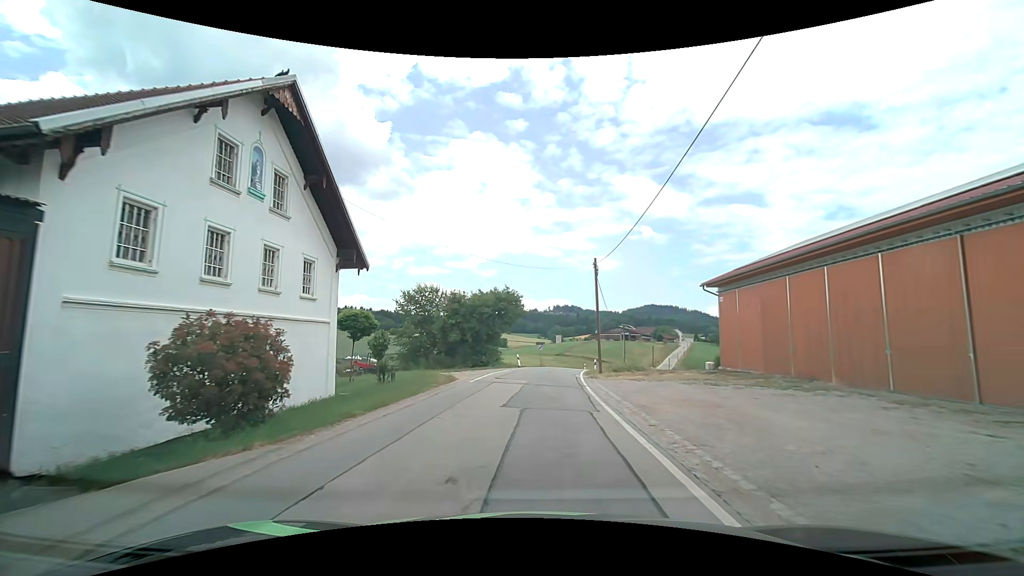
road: tertiary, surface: asphalt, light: Day
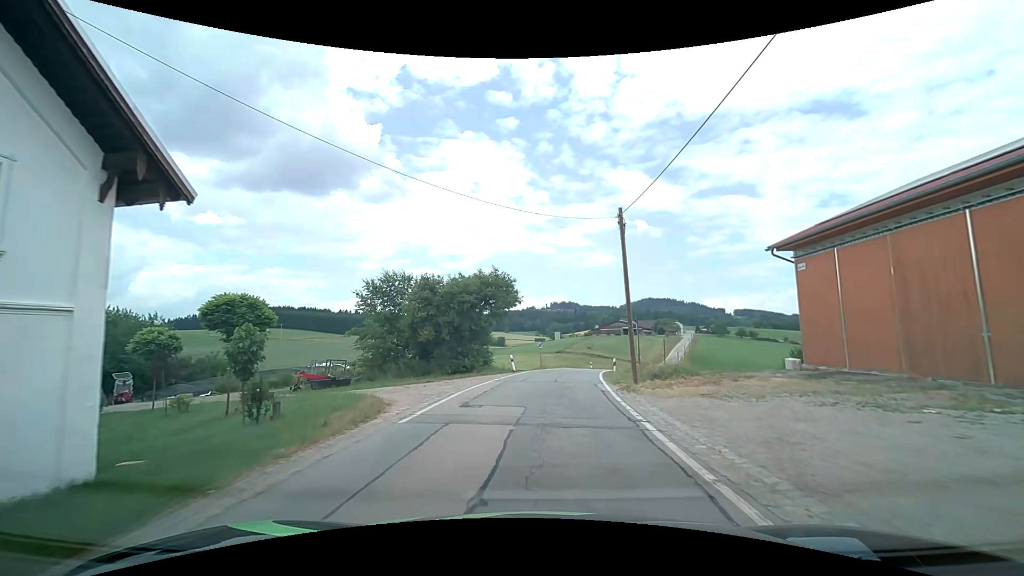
(-0.1, +9.8) m; 0°
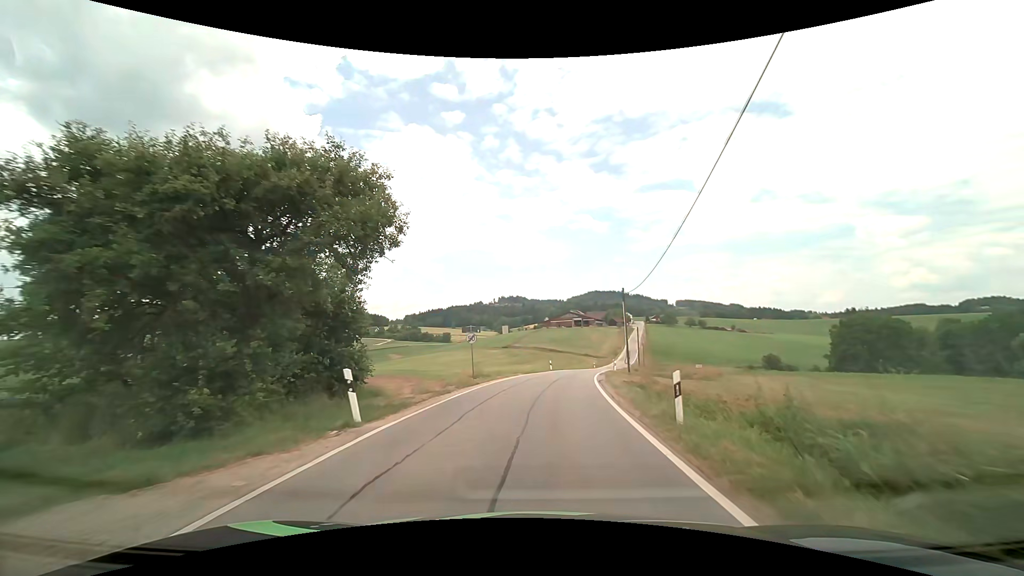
(+1.0, +20.9) m; +6°
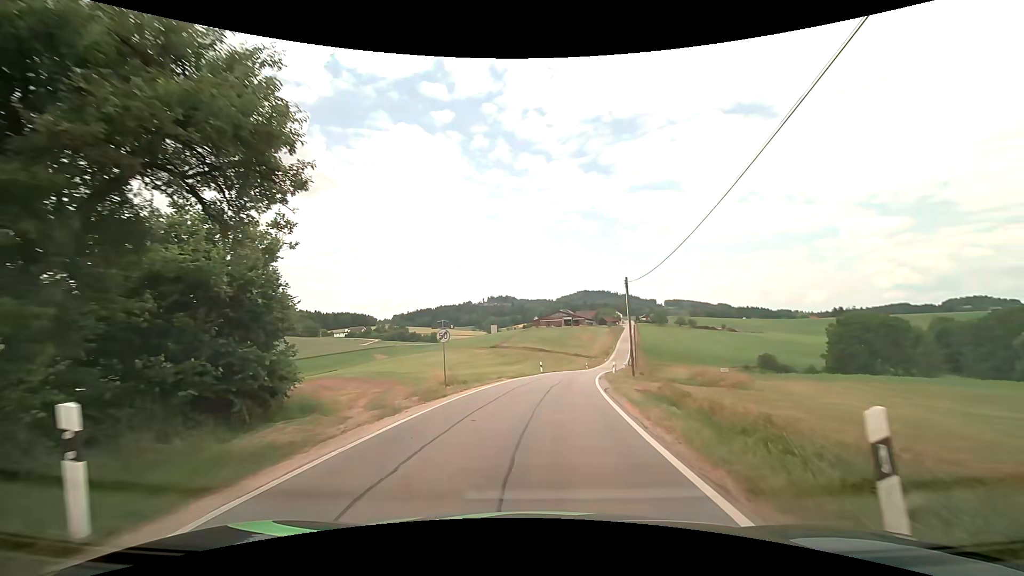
(+0.1, +5.6) m; +1°
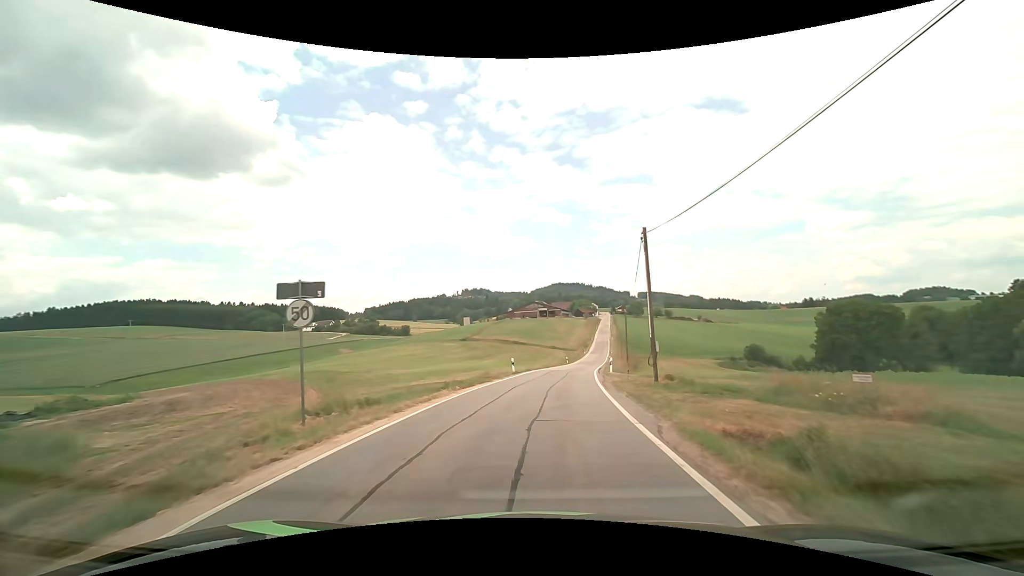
(+0.3, +11.7) m; +3°
